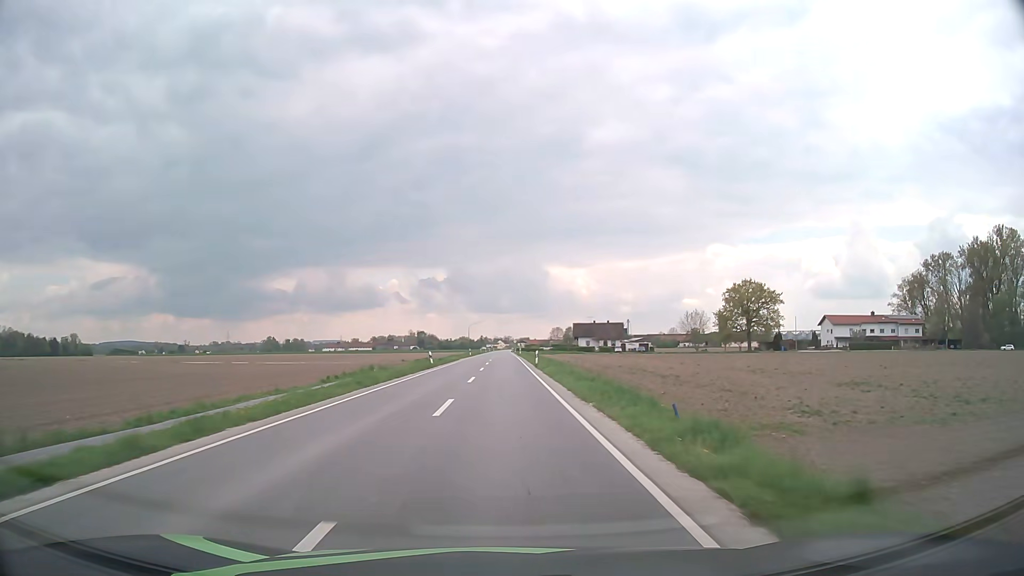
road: secondary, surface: asphalt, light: Day
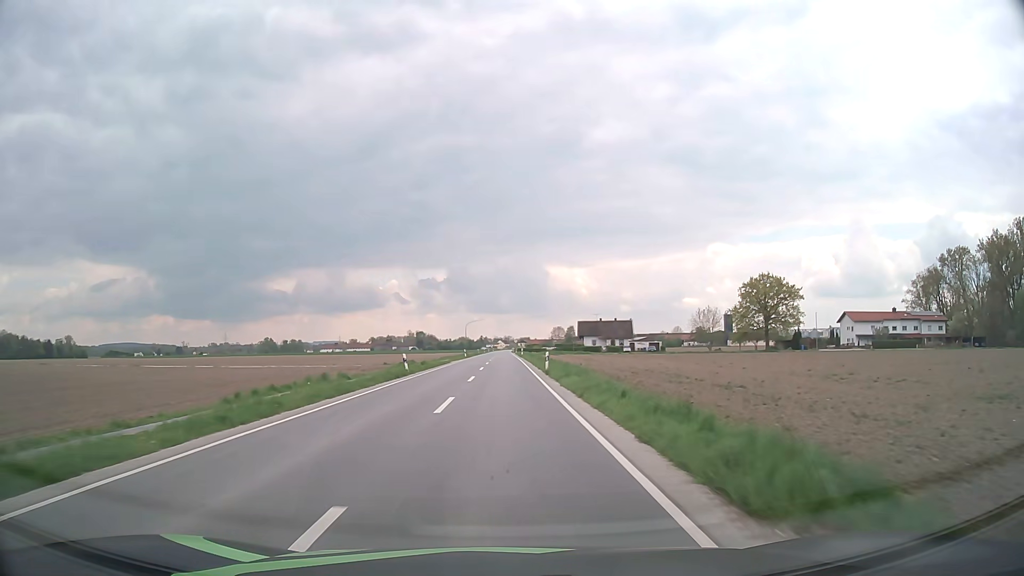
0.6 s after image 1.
(0.0, +11.5) m; 0°
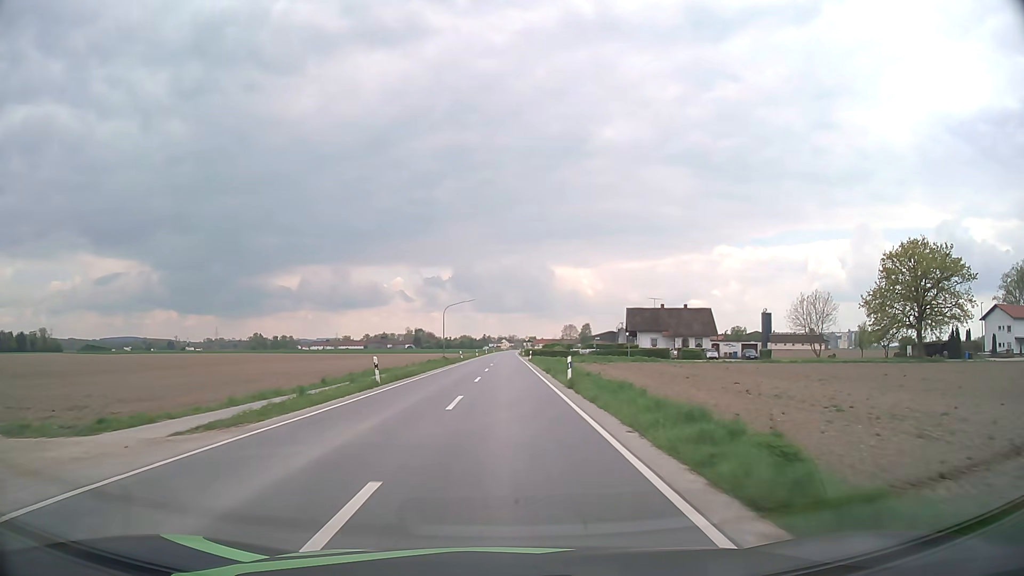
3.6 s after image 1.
(-0.3, +59.1) m; 0°
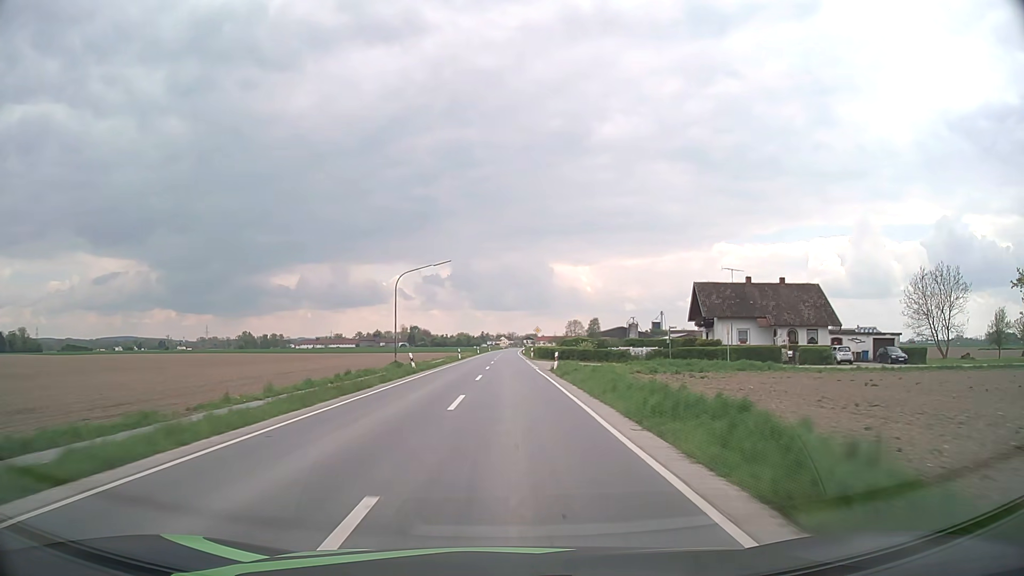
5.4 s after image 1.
(0.0, +36.7) m; 0°
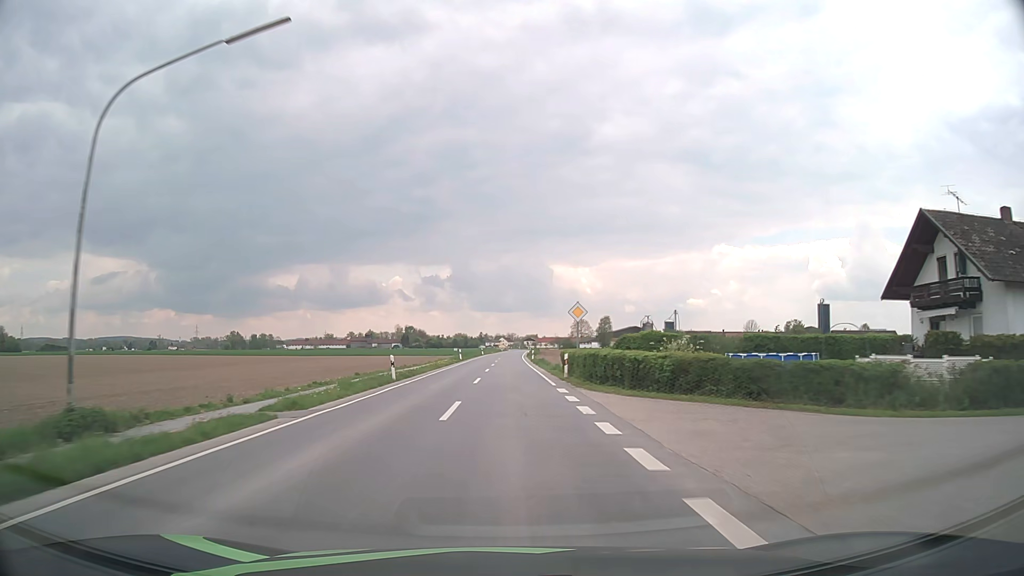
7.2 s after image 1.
(0.0, +37.6) m; 0°
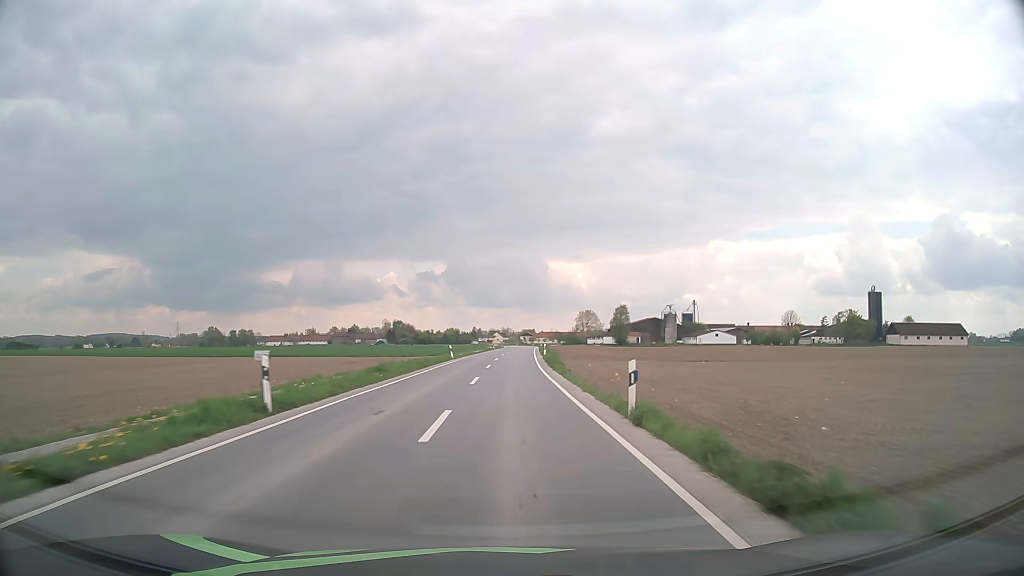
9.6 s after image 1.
(+0.1, +51.3) m; +1°
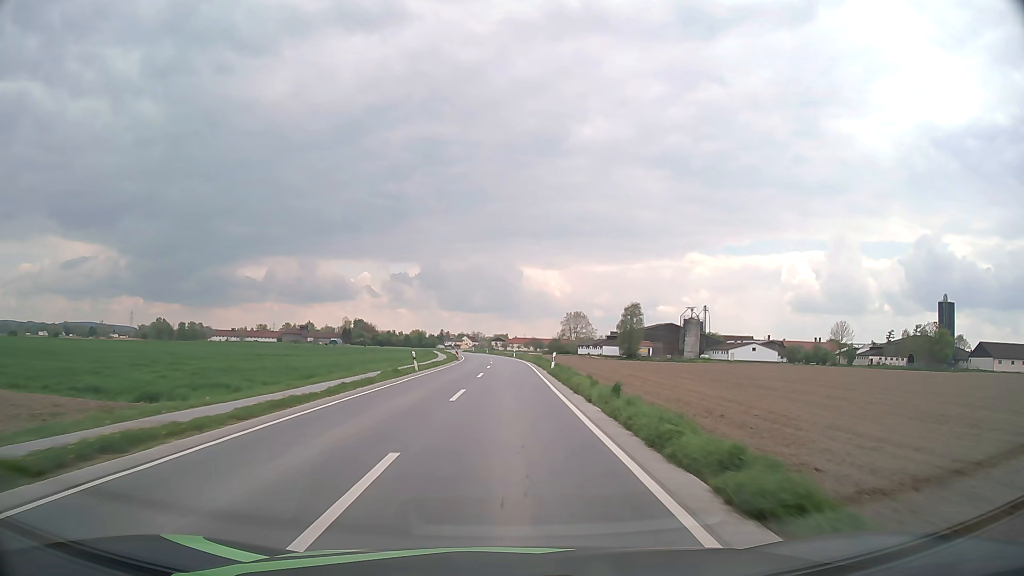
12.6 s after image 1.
(+1.1, +64.7) m; +2°
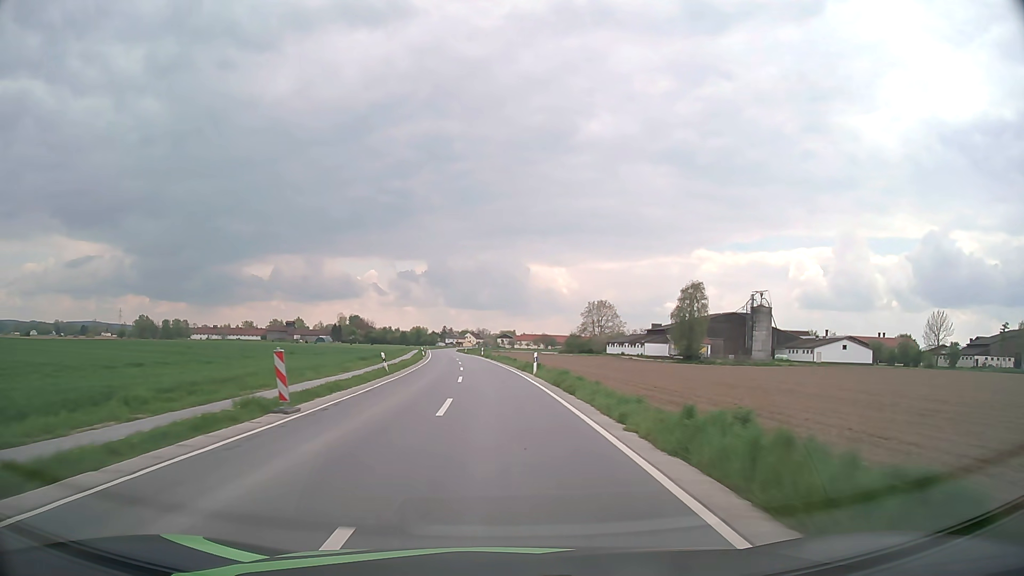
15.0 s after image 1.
(+0.1, +51.2) m; 0°
(0, +10) (0, +20) (-1, +30) (-1, +40) (-2, +50) (-3, +60) (-4, +70) (-5, +80) (-6, +90) (-7, +100) m
